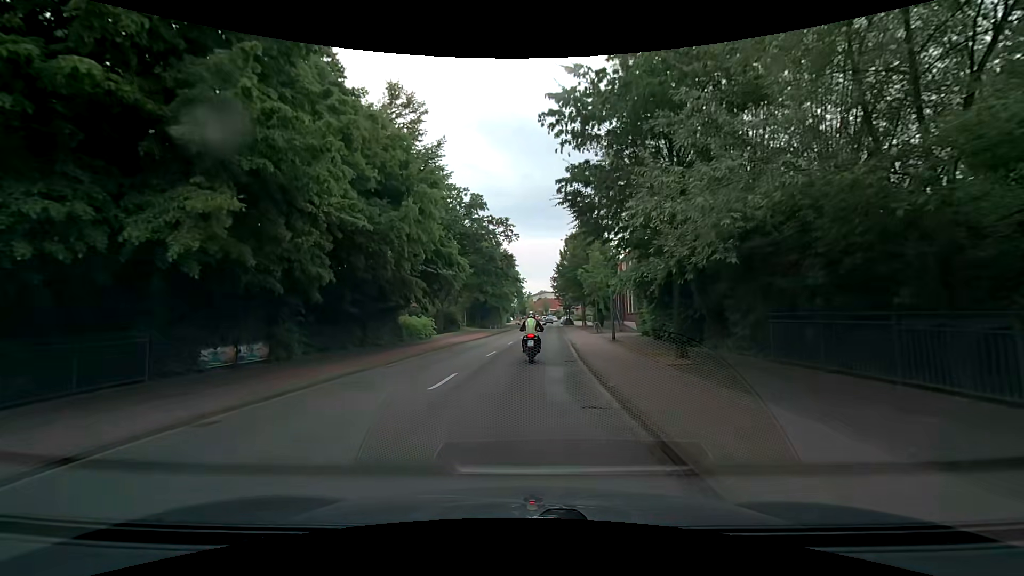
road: tertiary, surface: asphalt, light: Day
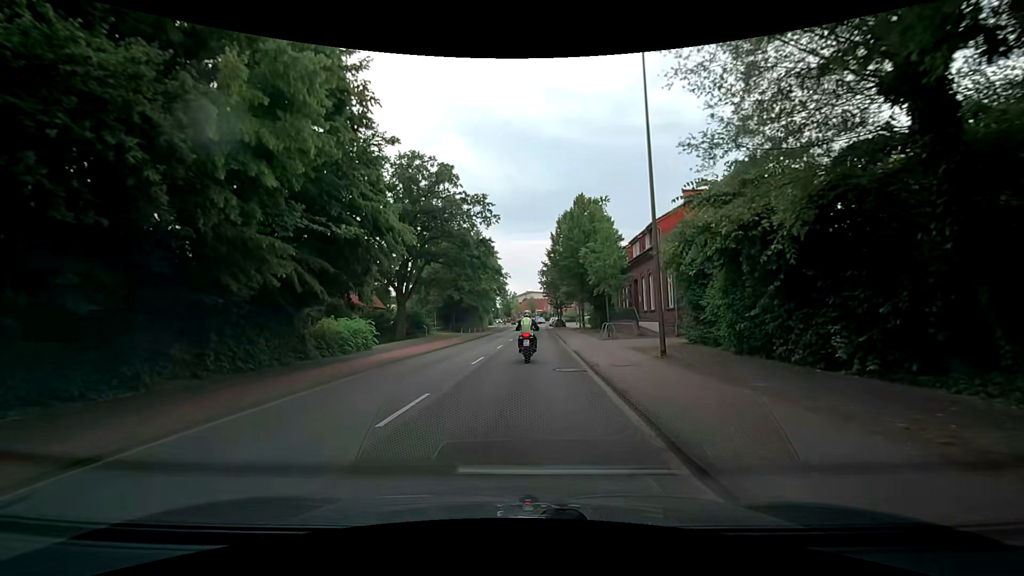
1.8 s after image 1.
(+0.3, +12.7) m; +1°
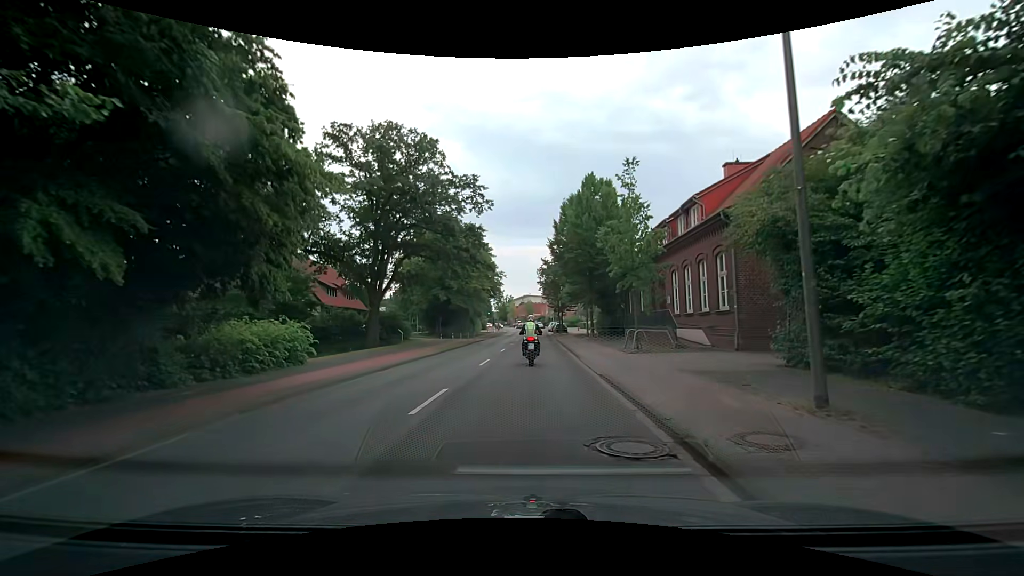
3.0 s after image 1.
(+0.1, +8.2) m; 0°
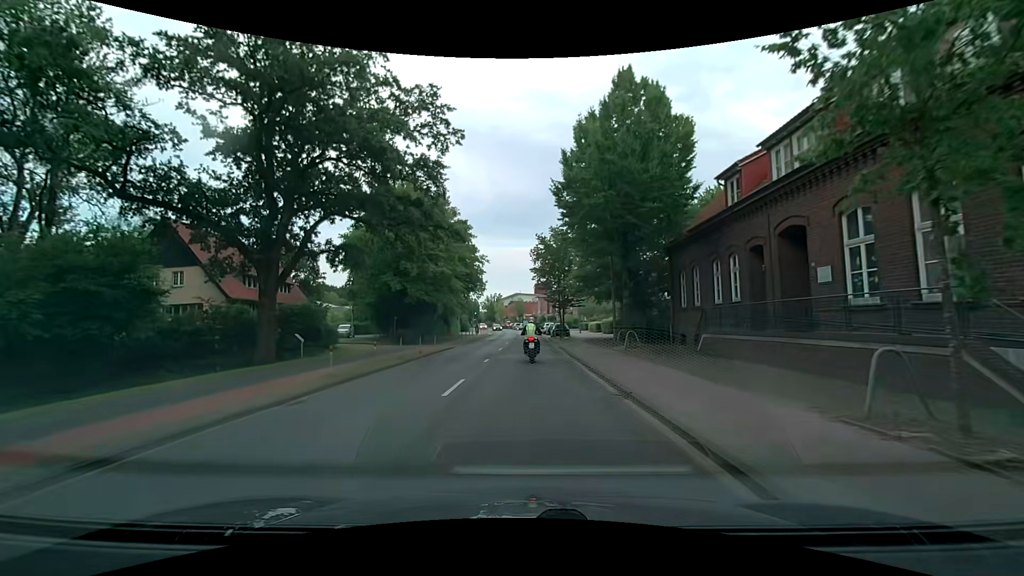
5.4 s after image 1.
(+0.4, +16.4) m; +3°
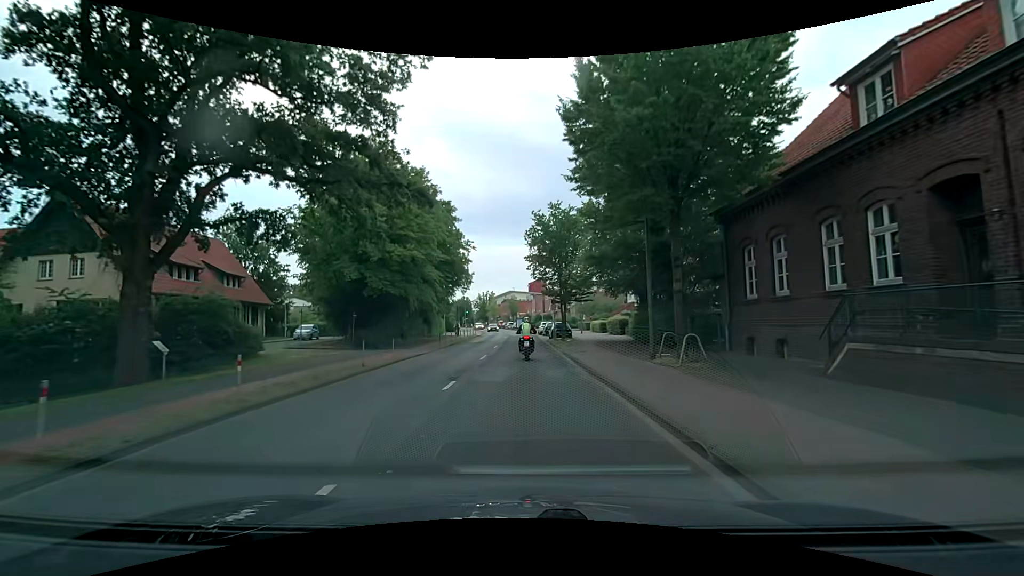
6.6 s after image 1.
(0.0, +8.5) m; 0°
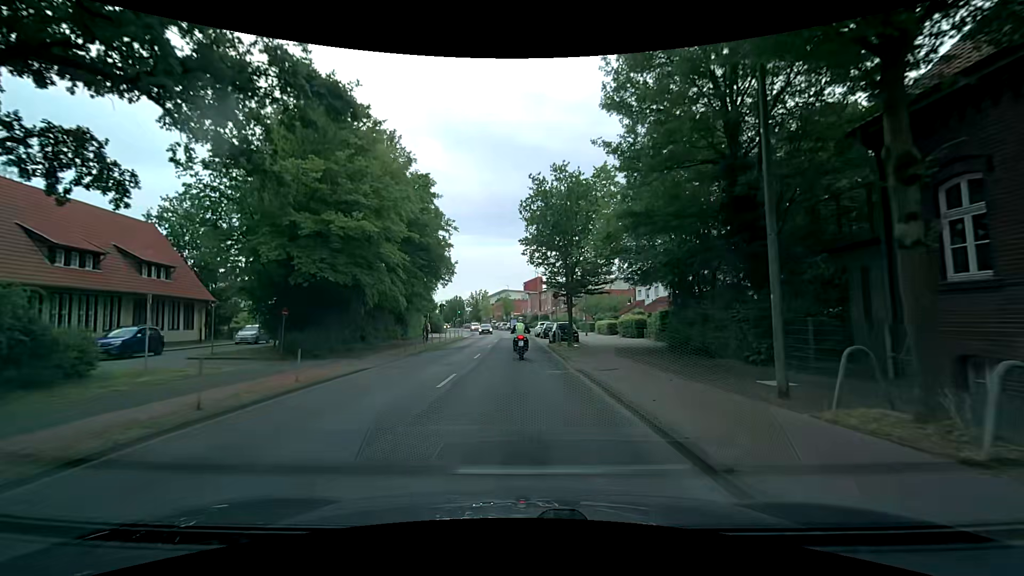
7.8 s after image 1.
(0.0, +8.8) m; 0°
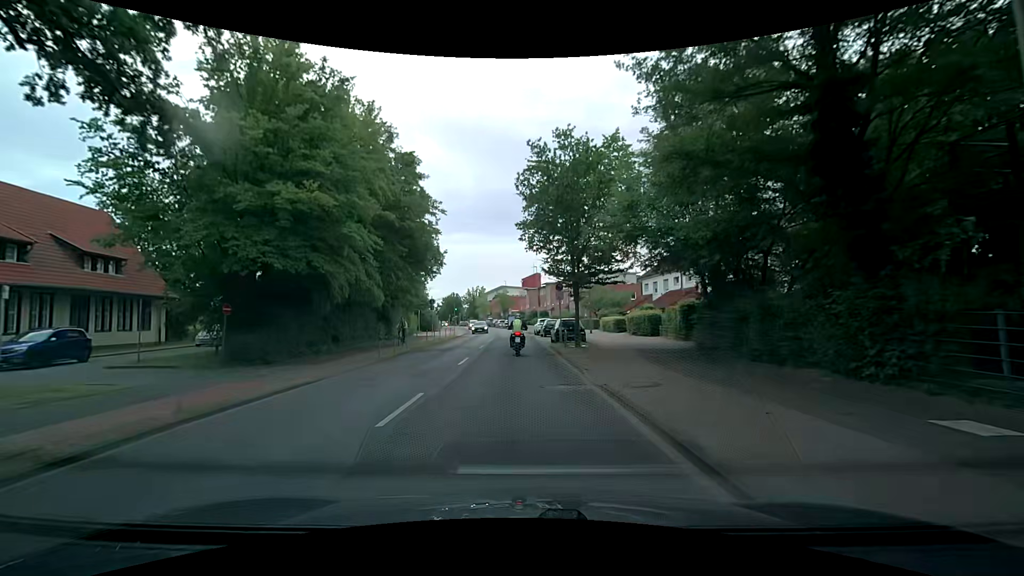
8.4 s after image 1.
(0.0, +4.5) m; 0°
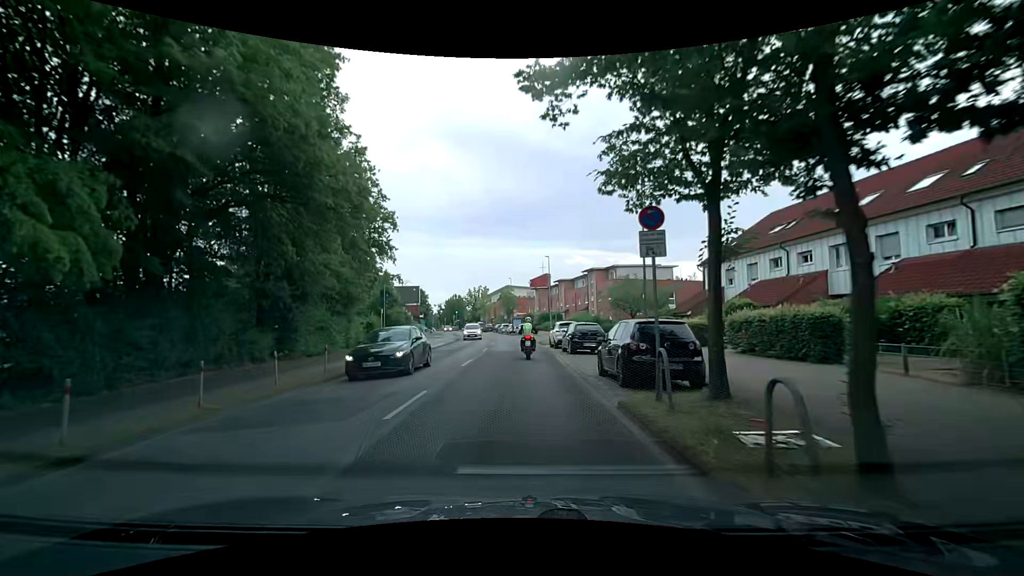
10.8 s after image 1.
(-0.1, +18.0) m; -1°
(0, +10) (0, +20) (0, +30) (-1, +40) (-1, +50) (-2, +60) (-4, +70) (-5, +80) (-7, +89) (-9, +99) m
